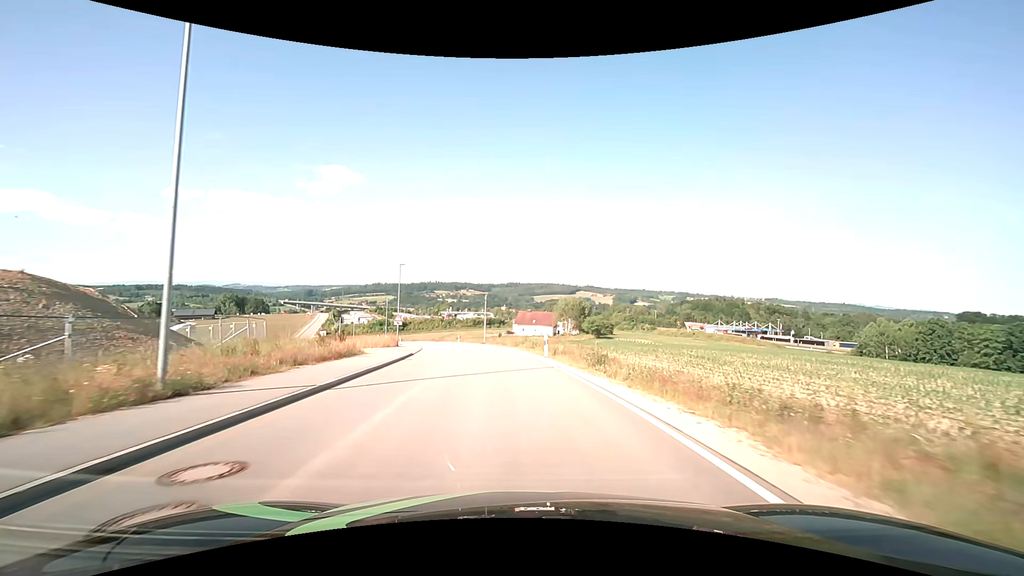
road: unclassified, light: Day
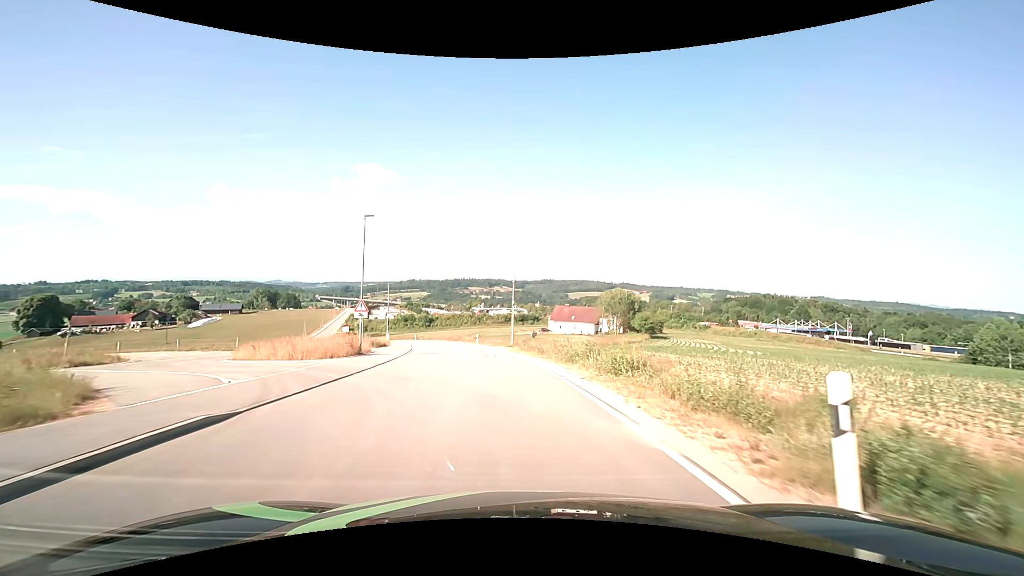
(-0.6, +20.9) m; -4°
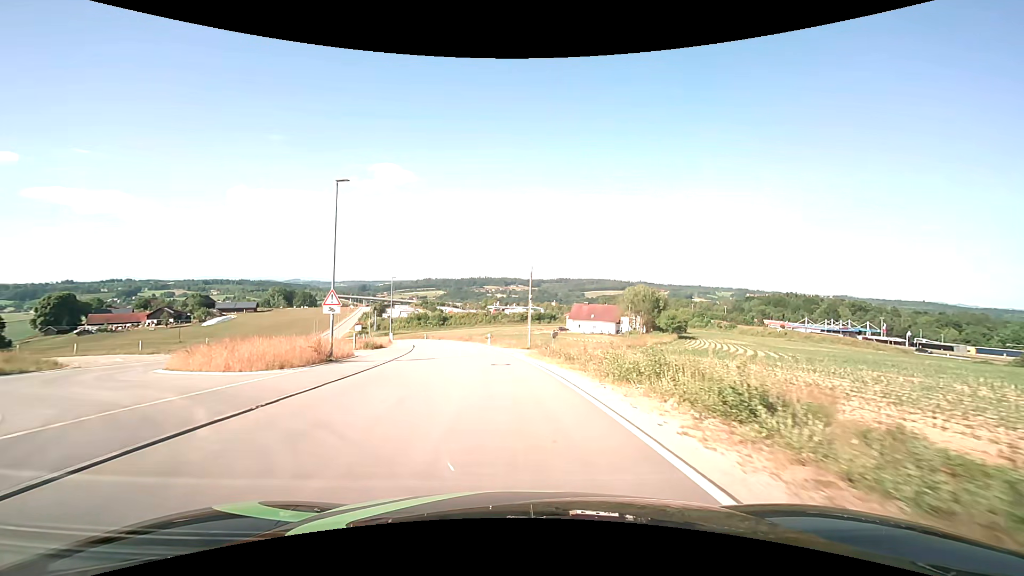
(-0.1, +7.1) m; -2°
(0, +10) (-1, +20) (-2, +30) (-4, +40) (-6, +50) (-8, +59) (-10, +69) (-13, +79) (-17, +88) (-21, +97) m
